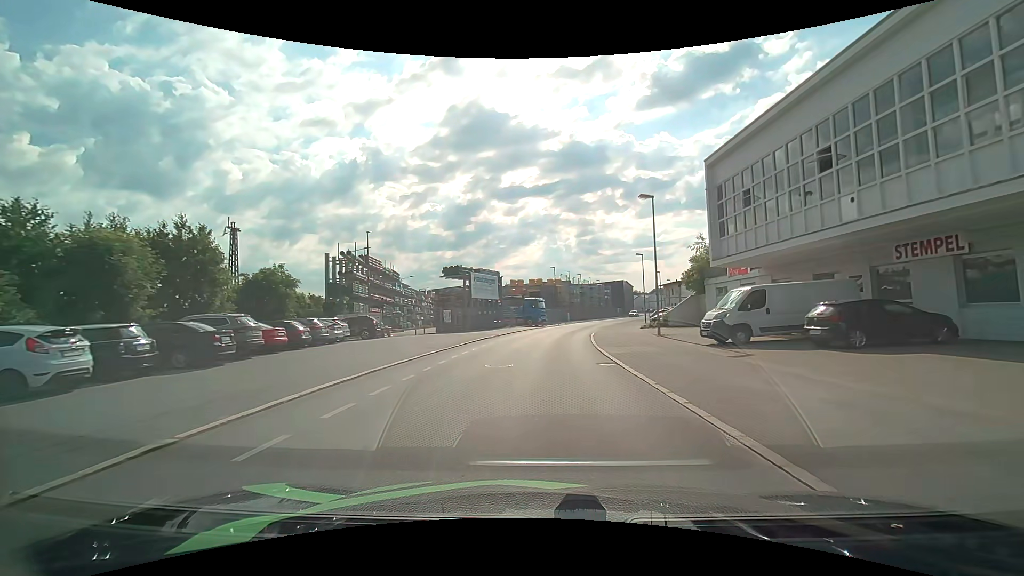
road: residential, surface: asphalt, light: Day
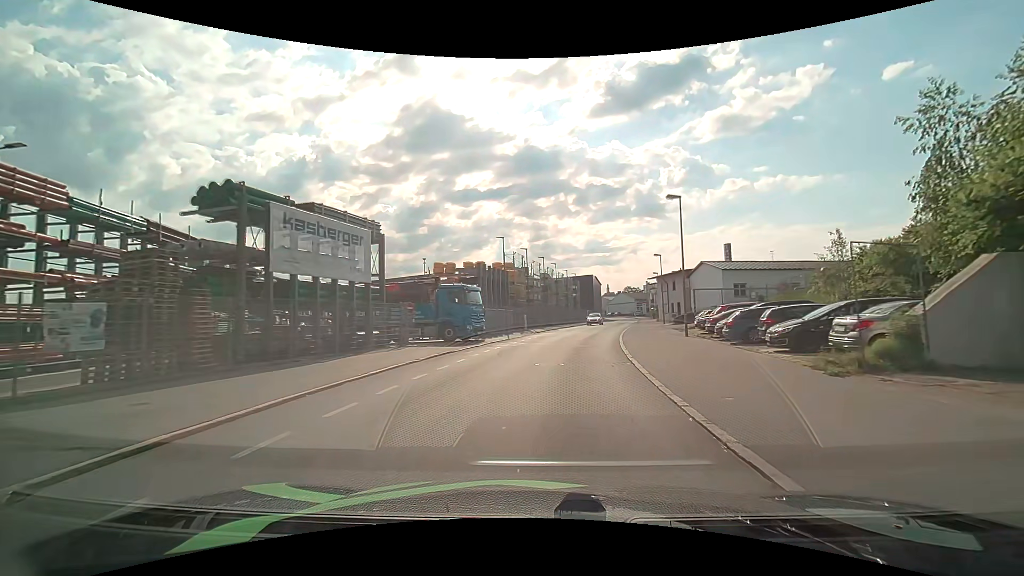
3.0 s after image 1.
(+1.2, +30.2) m; +6°
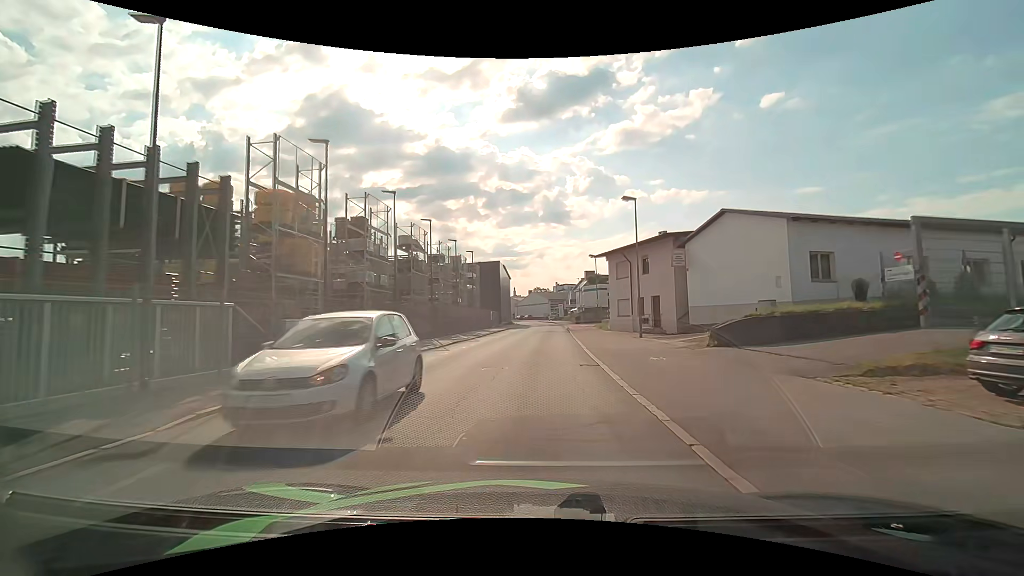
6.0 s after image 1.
(+2.9, +30.7) m; +10°
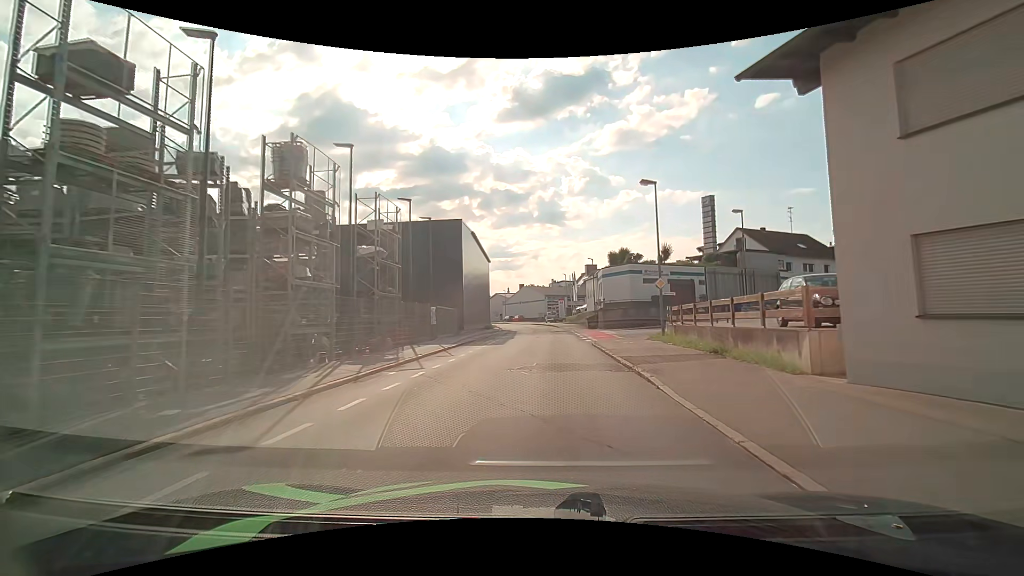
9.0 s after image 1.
(+0.3, +30.7) m; +1°
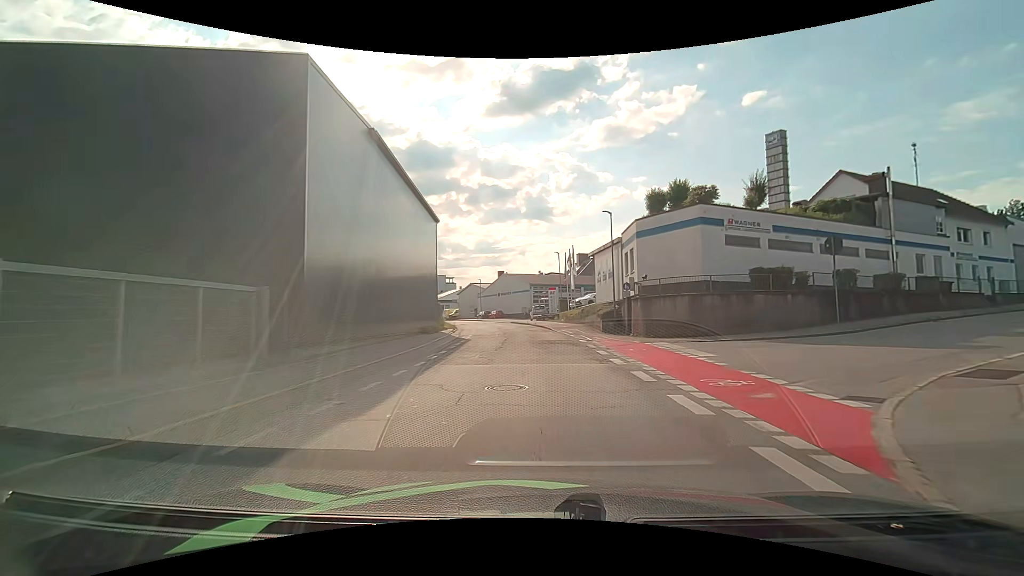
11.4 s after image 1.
(+0.5, +24.9) m; +2°
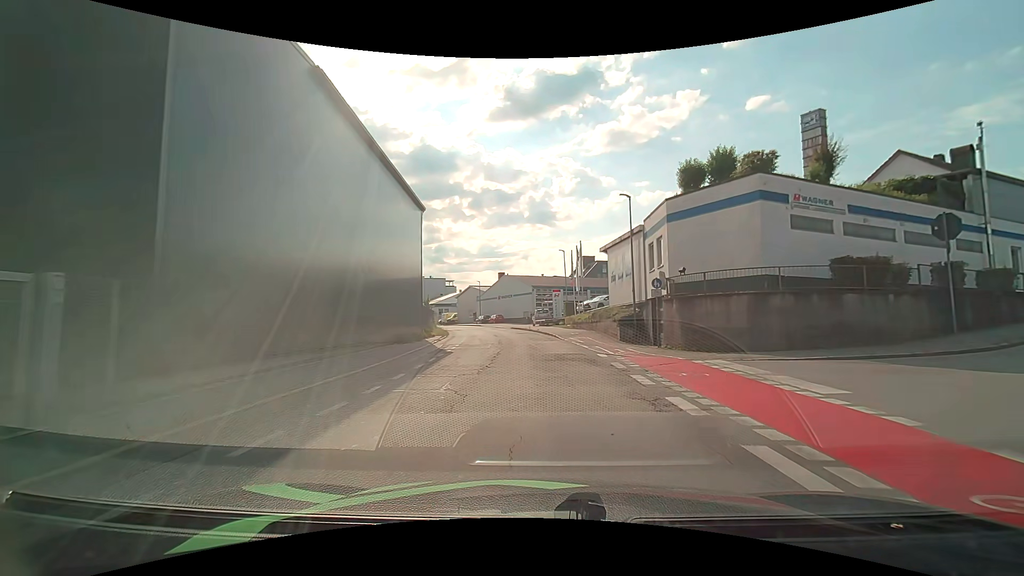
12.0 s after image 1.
(0.0, +5.9) m; 0°
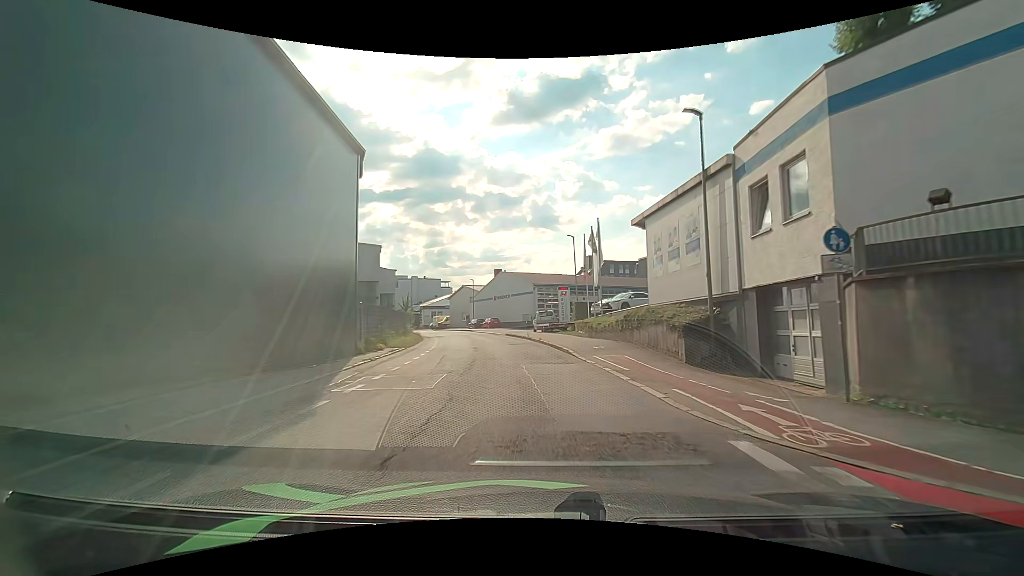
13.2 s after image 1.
(0.0, +12.0) m; 0°
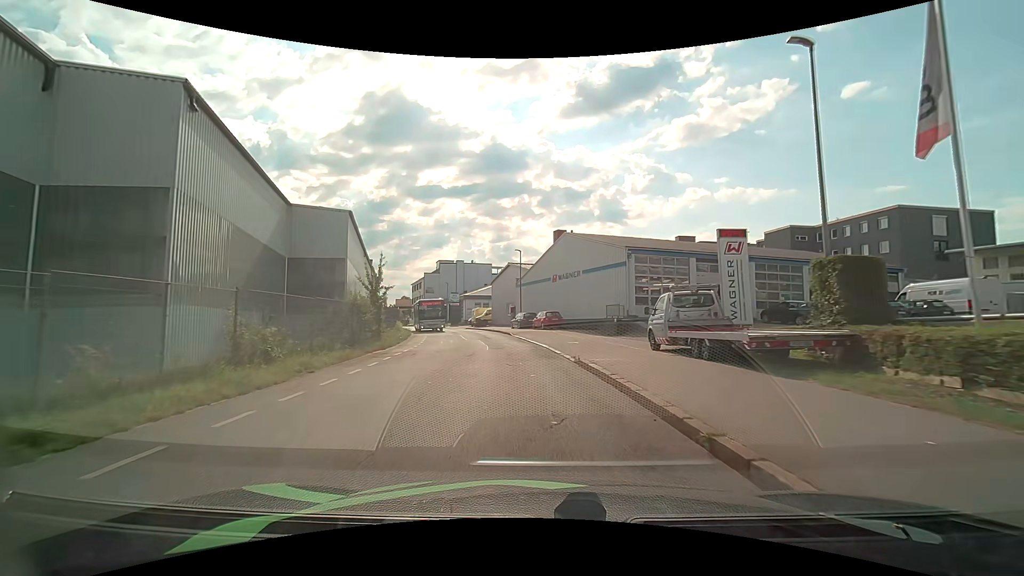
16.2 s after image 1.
(-1.3, +29.5) m; -7°
(0, +10) (-1, +20) (-3, +30) (-5, +40) (-8, +49) (-11, +59) (-14, +68) (-17, +78) (-21, +87) (-25, +96) m
